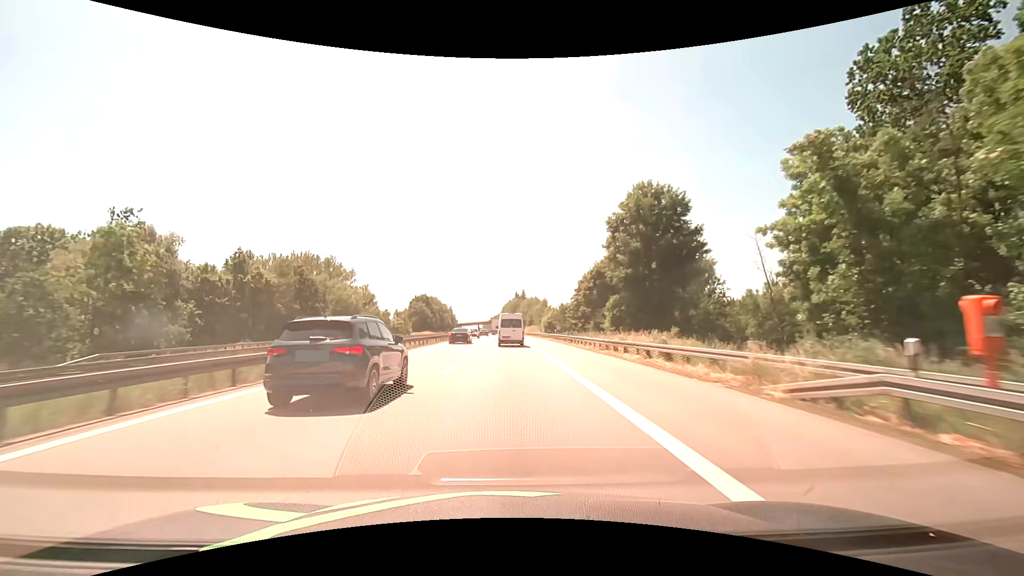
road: motorway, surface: asphalt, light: Day
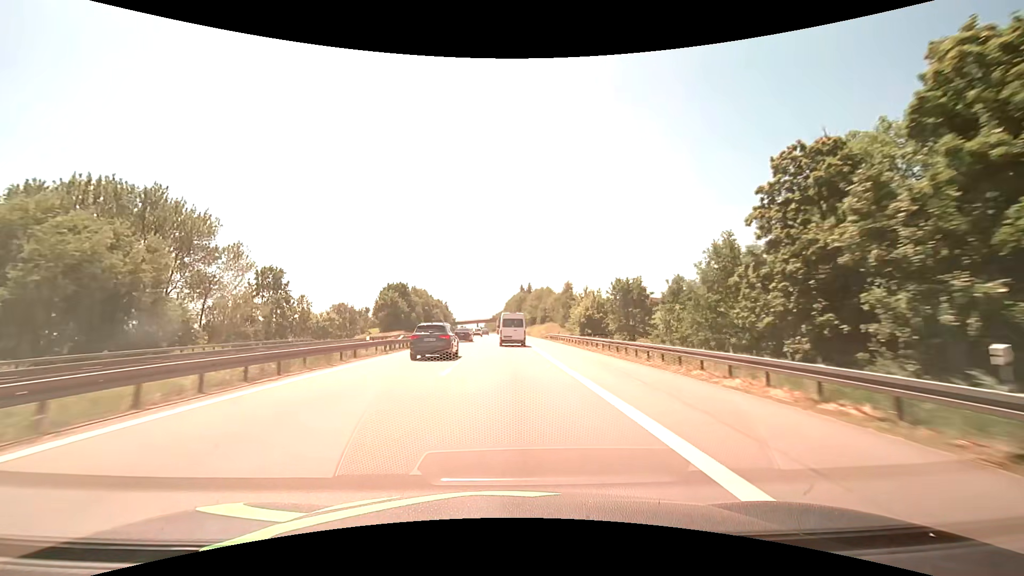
(-0.3, +53.6) m; 0°
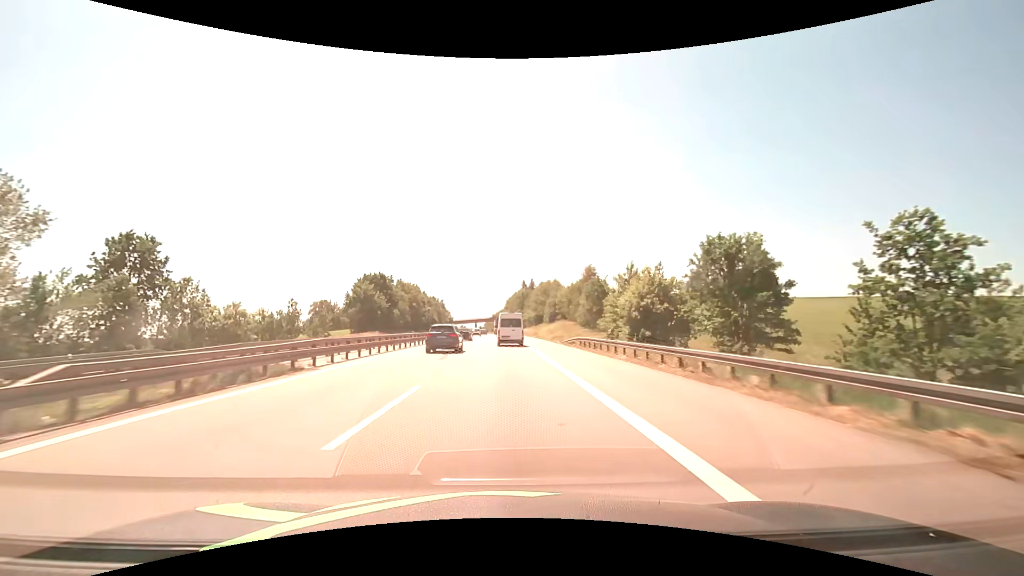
(-0.1, +26.6) m; 0°
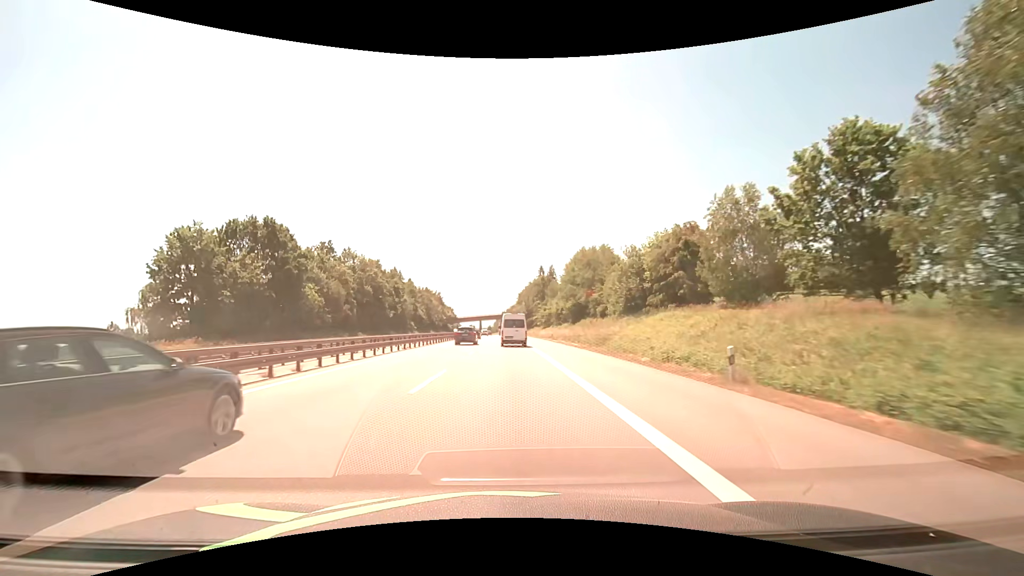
(-0.9, +66.1) m; -1°
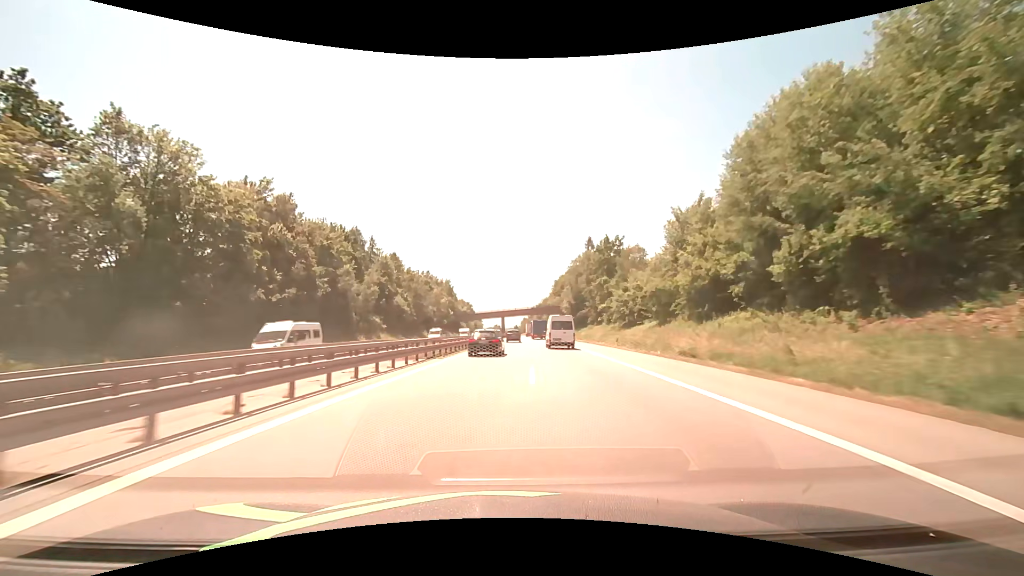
(-2.2, +69.3) m; -3°
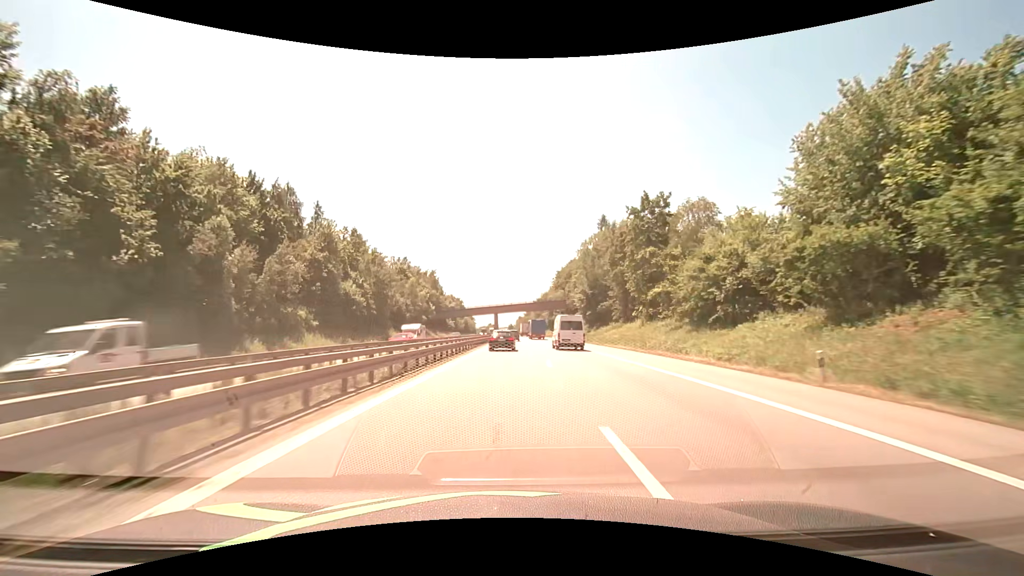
(+0.2, +29.7) m; +1°
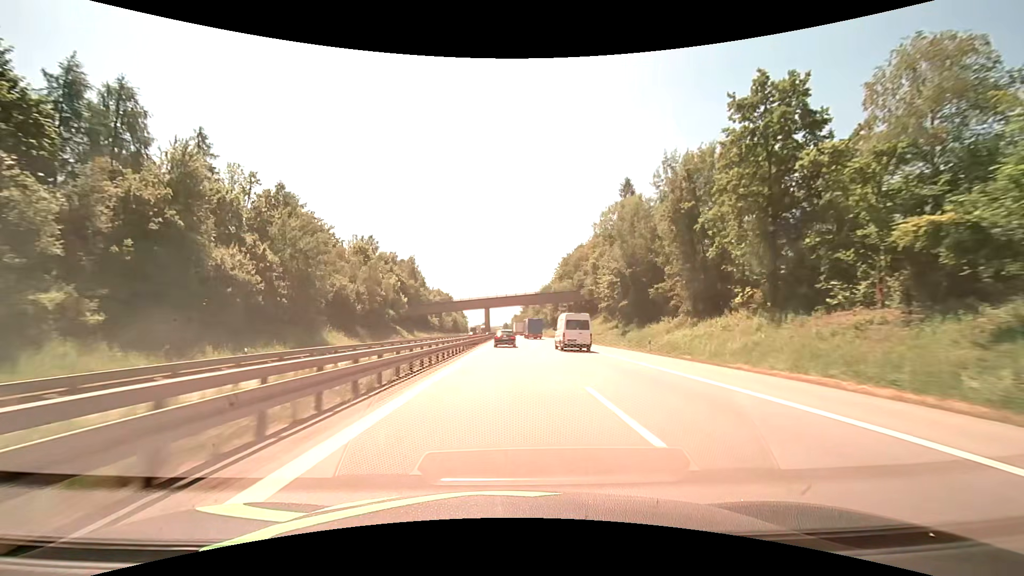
(+0.2, +30.7) m; +1°
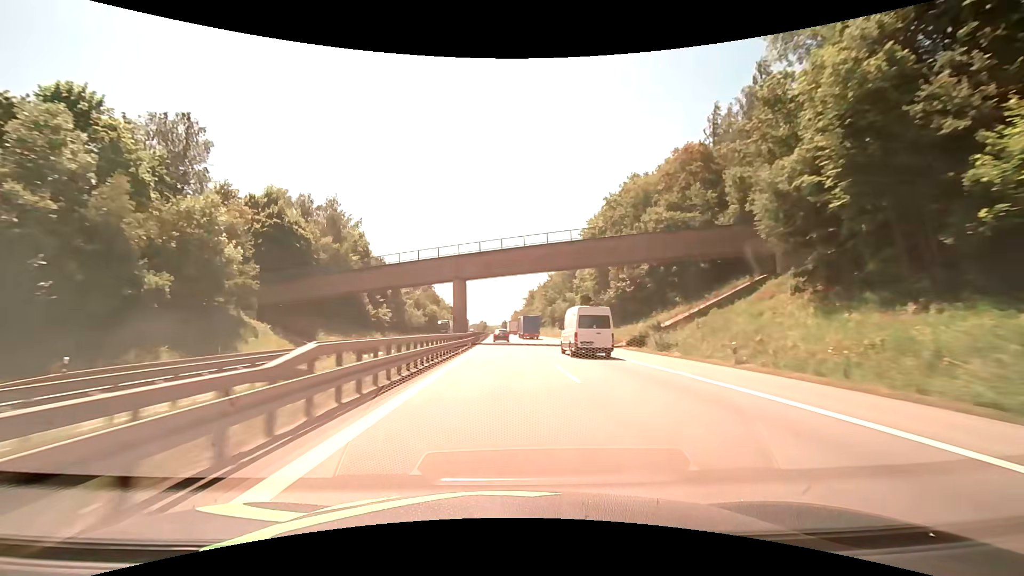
(+0.2, +64.6) m; 0°
(0, +10) (0, +20) (0, +30) (0, +40) (-1, +50) (-1, +60) (-1, +70) (-1, +80) (-1, +90) (-2, +100) m
